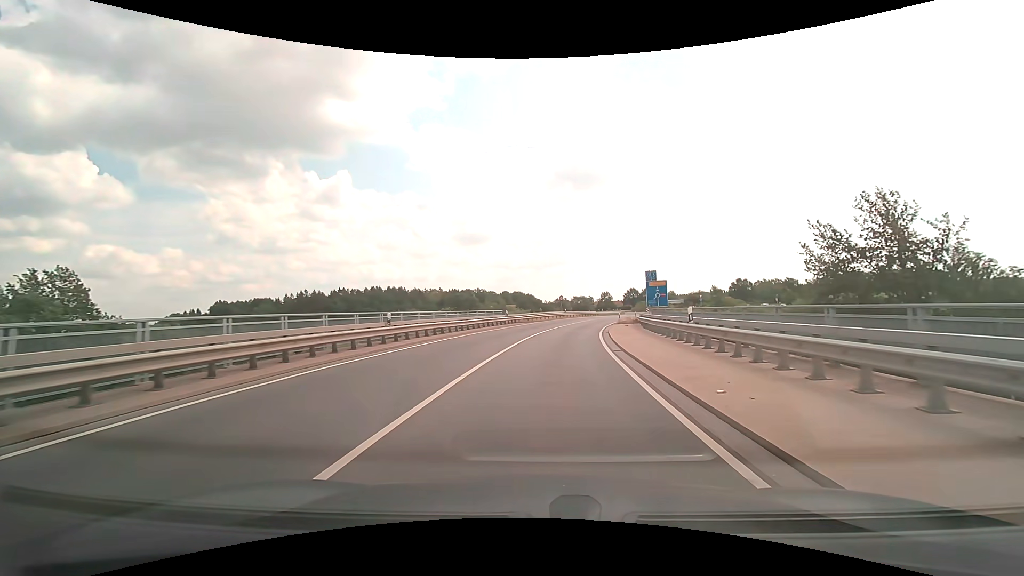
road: primary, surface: asphalt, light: Day
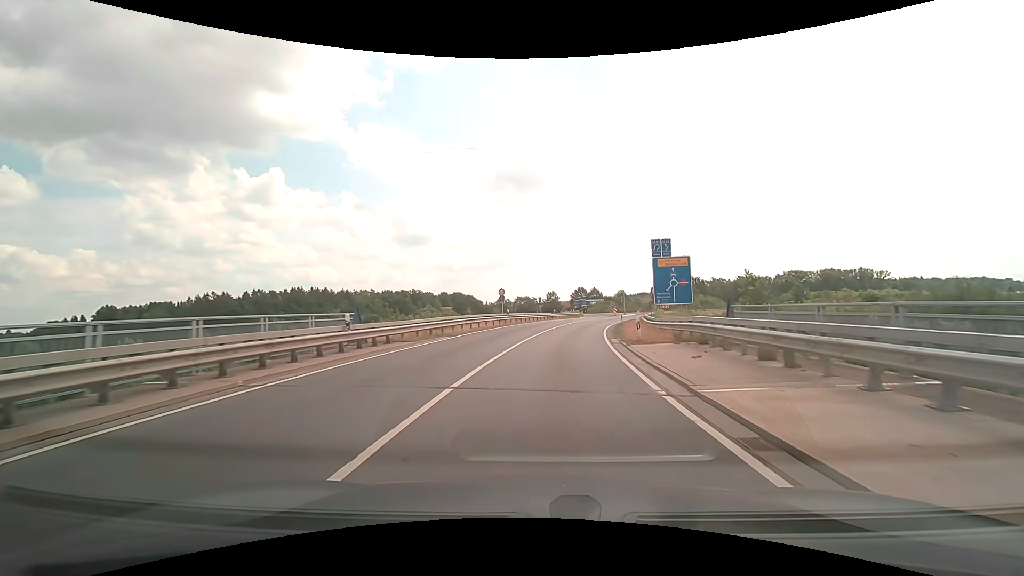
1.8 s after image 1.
(+1.6, +27.0) m; +7°
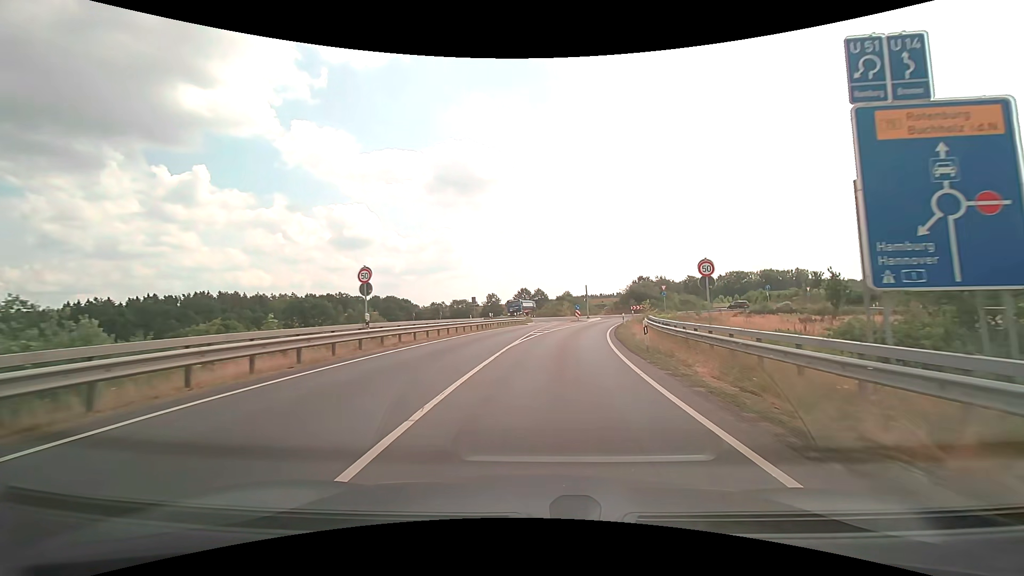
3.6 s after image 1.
(+1.4, +24.7) m; +7°
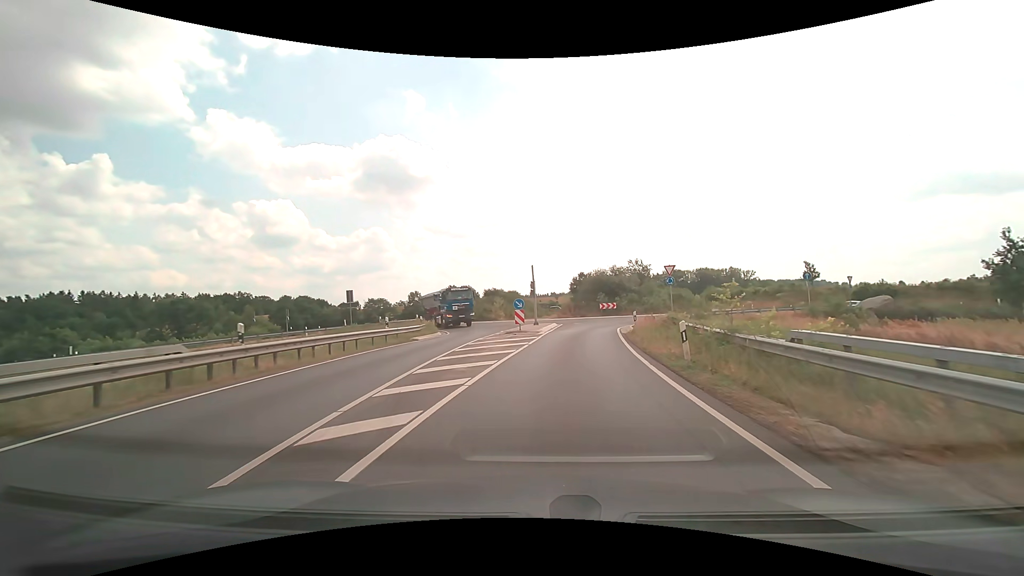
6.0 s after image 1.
(+1.8, +27.7) m; +8°
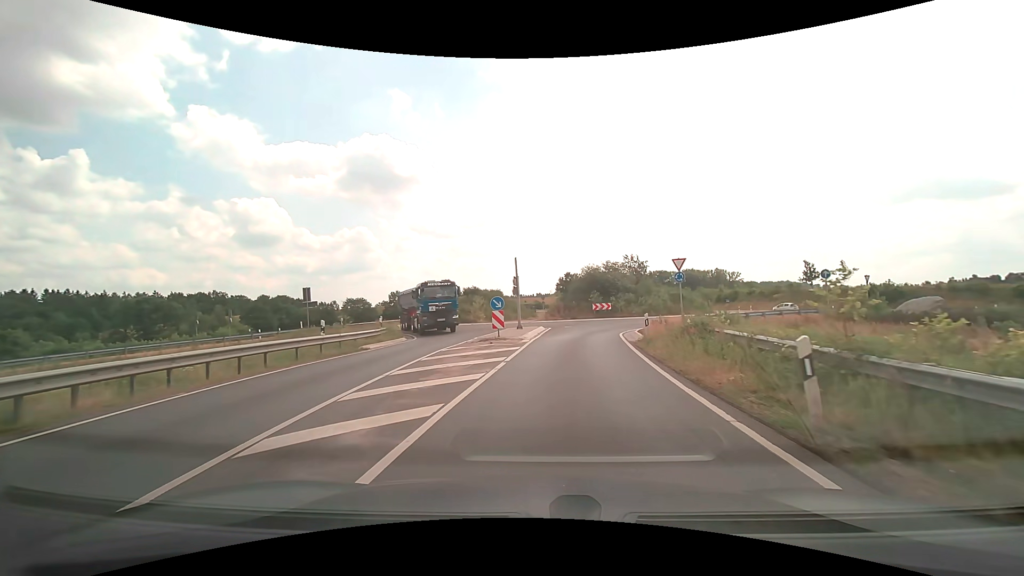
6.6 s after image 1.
(+0.1, +5.6) m; +2°
(0, +10) (+1, +20) (+3, +30) (+9, +38) (+17, +44) (+21, +53) (+21, +62) (+17, +71) (+14, +81) (+15, +91) m
